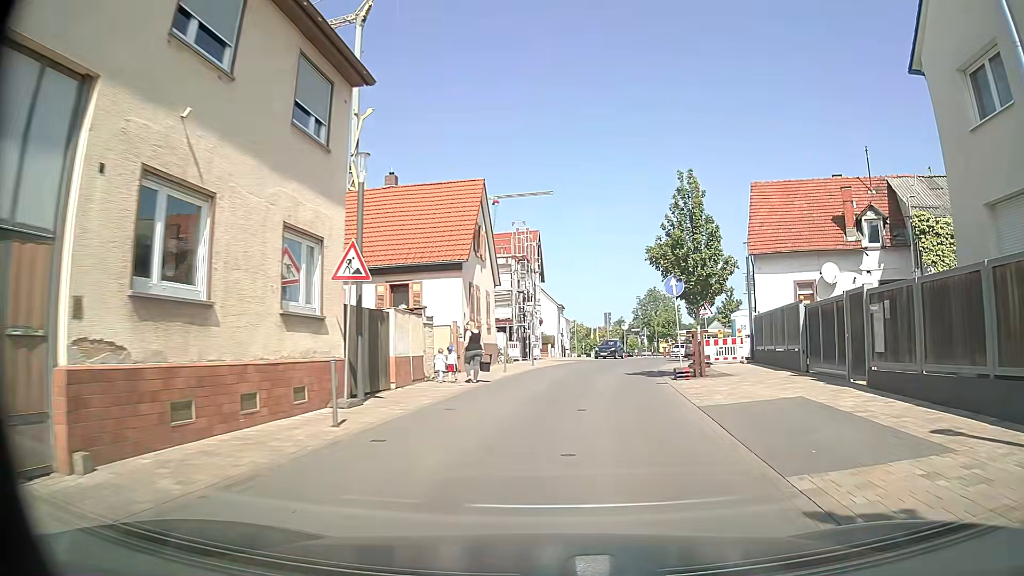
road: unclassified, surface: asphalt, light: Day
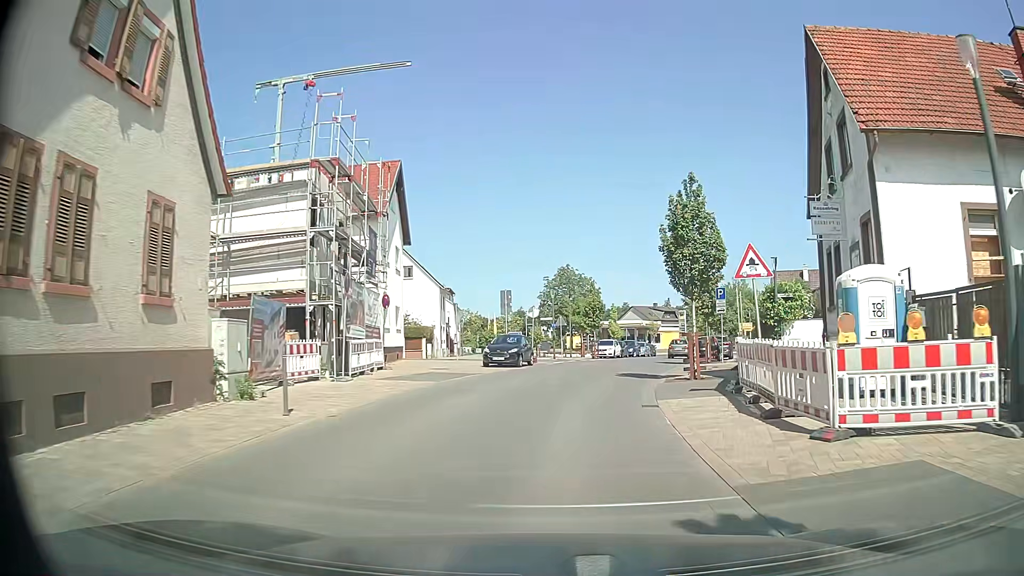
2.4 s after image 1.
(+1.7, +21.2) m; +8°
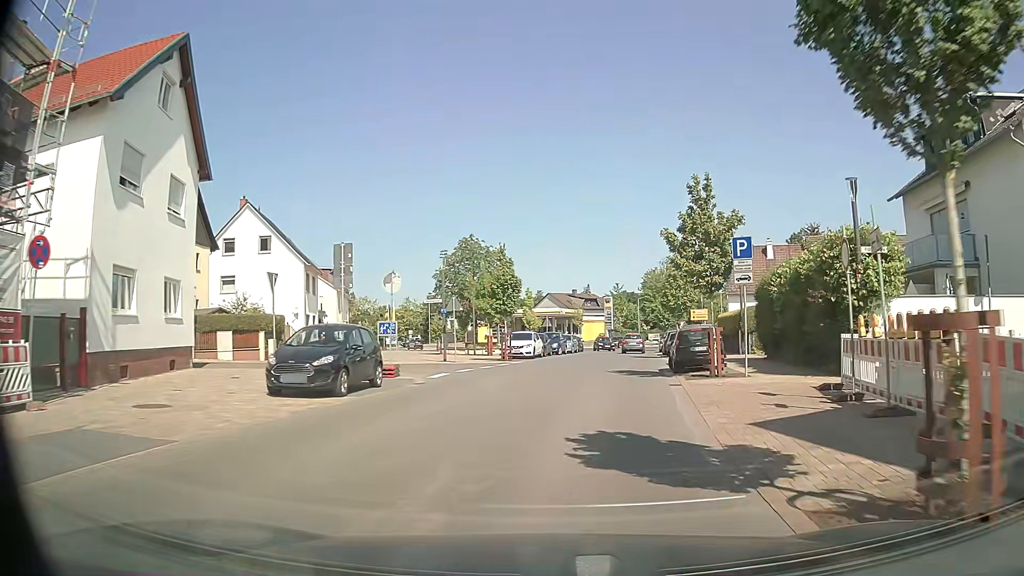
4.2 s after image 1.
(+1.1, +16.2) m; +8°
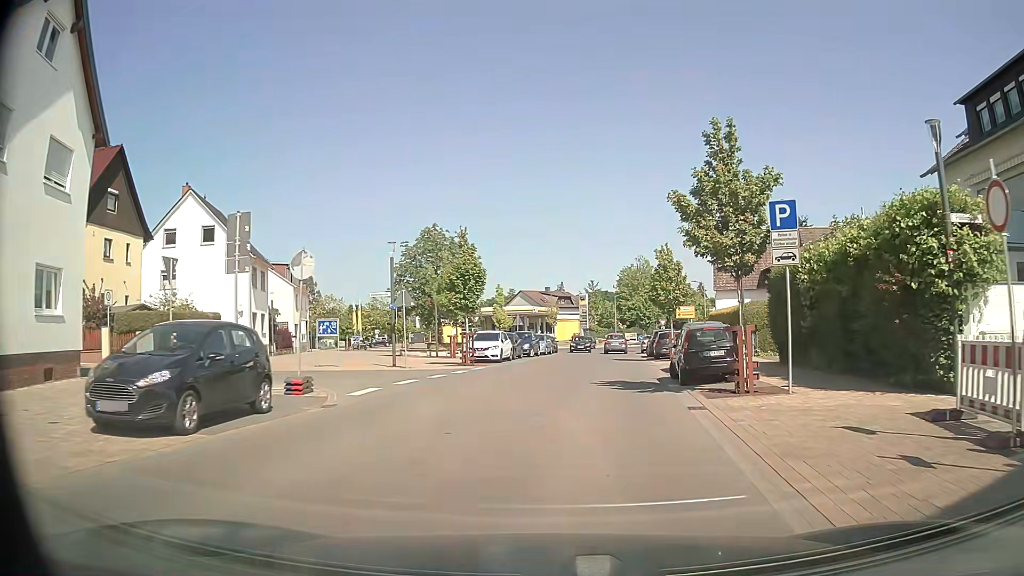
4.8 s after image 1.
(+0.1, +5.3) m; +1°
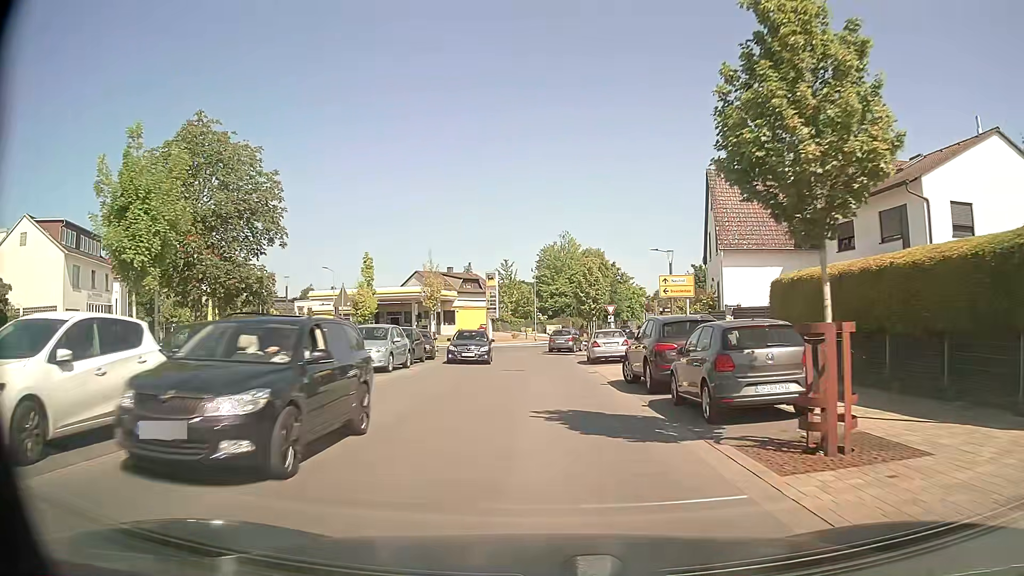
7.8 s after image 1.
(+2.9, +26.0) m; +9°
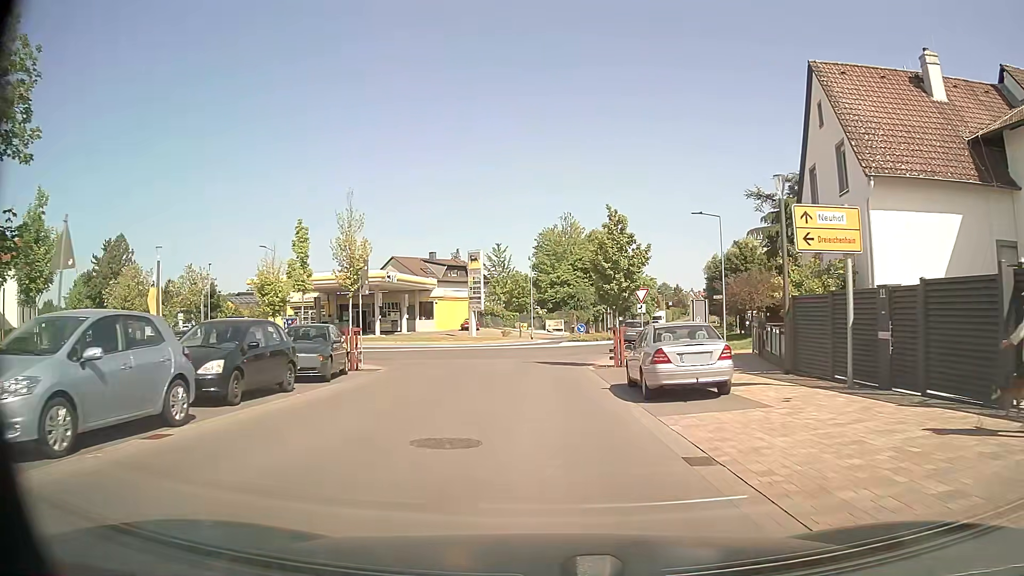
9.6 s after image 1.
(0.0, +15.7) m; 0°
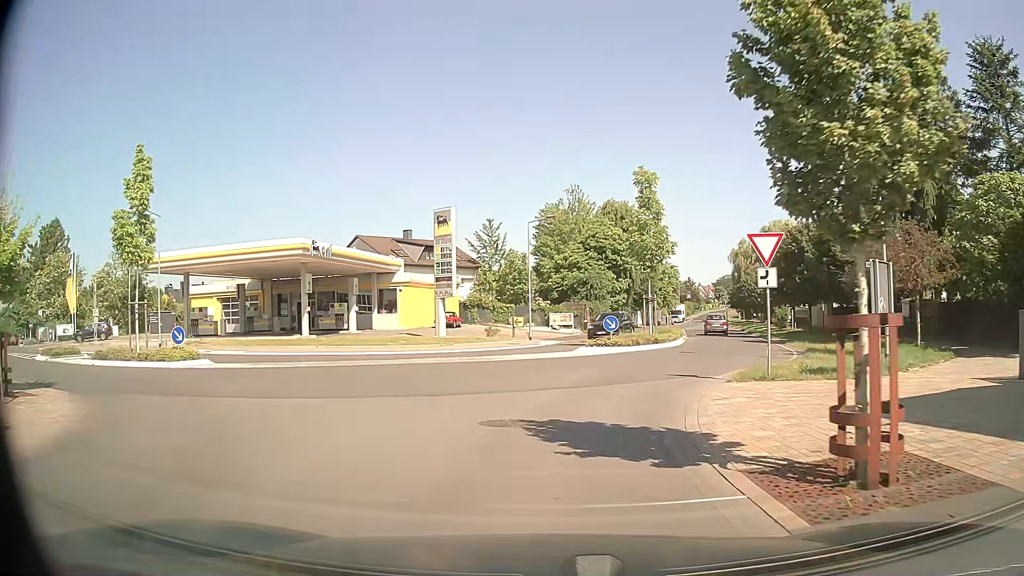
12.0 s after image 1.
(-0.1, +18.1) m; -1°
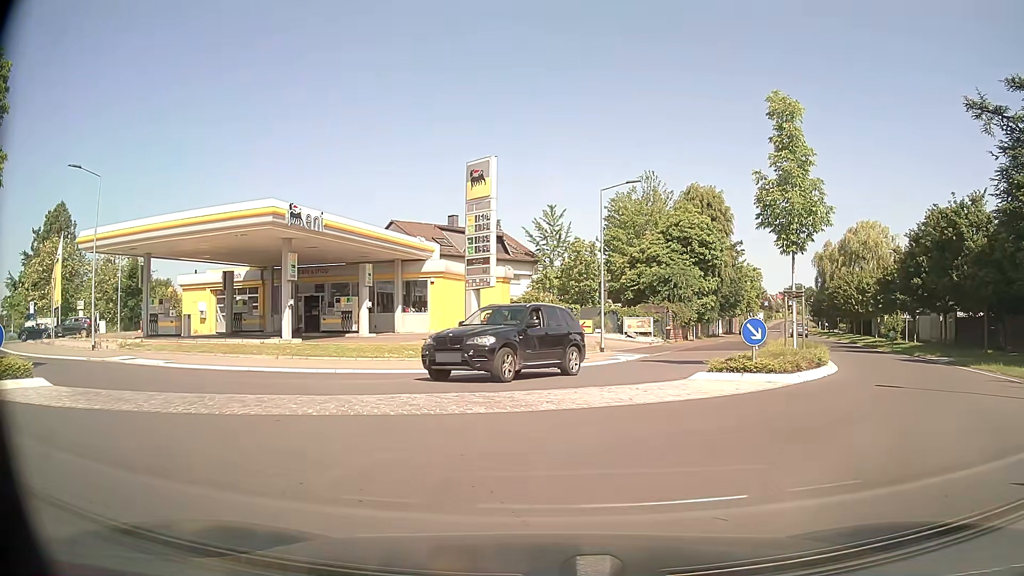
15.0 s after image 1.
(-0.4, +11.2) m; -4°
